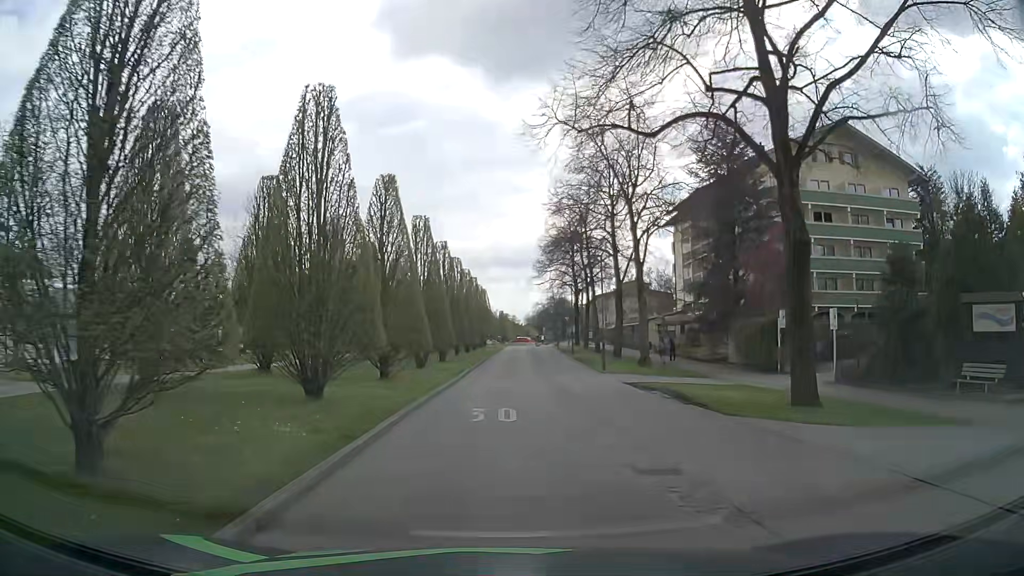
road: residential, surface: asphalt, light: Day
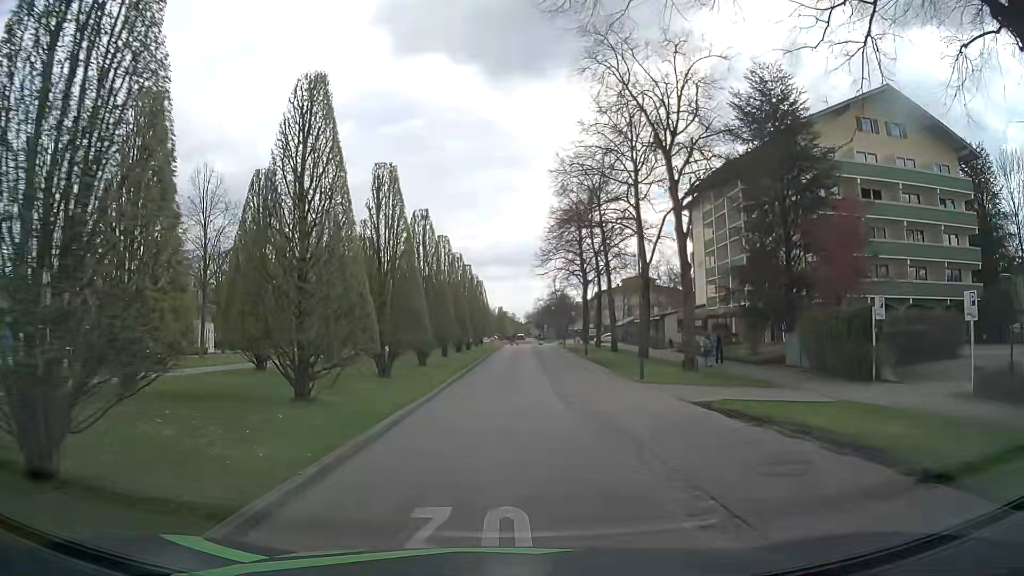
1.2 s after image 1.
(0.0, +8.7) m; 0°
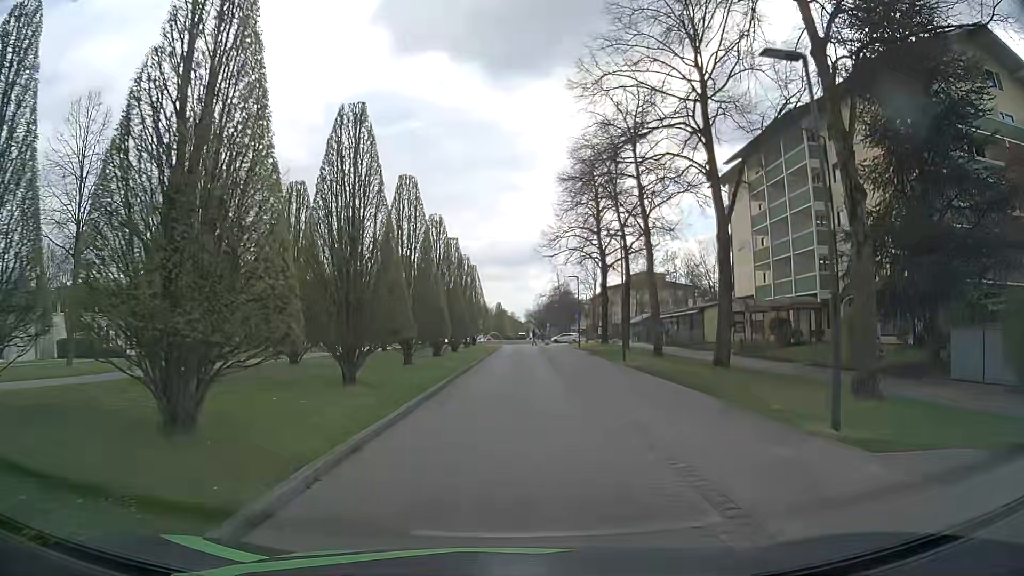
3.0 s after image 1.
(+0.1, +13.3) m; 0°
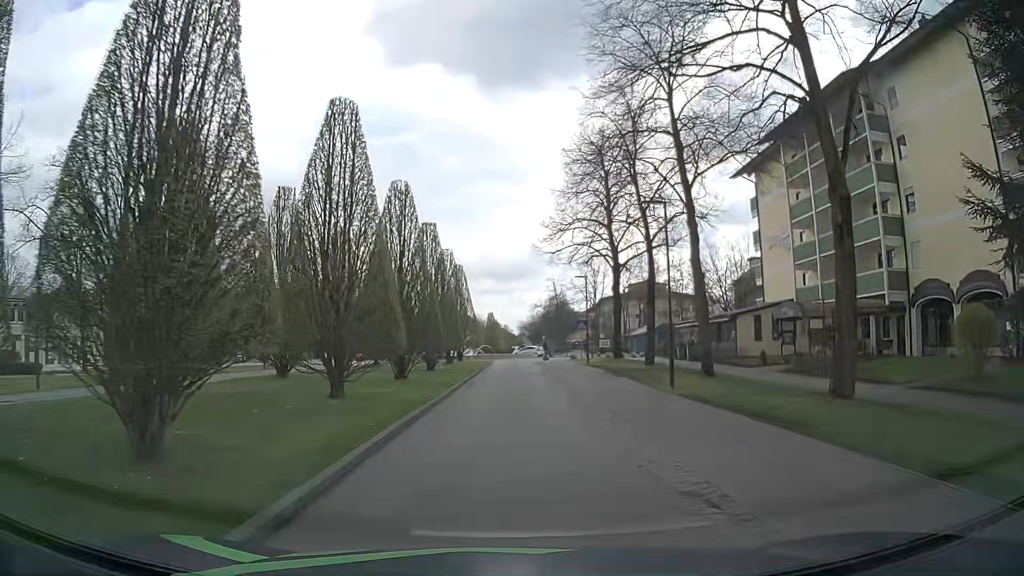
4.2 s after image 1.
(+0.1, +8.9) m; +1°
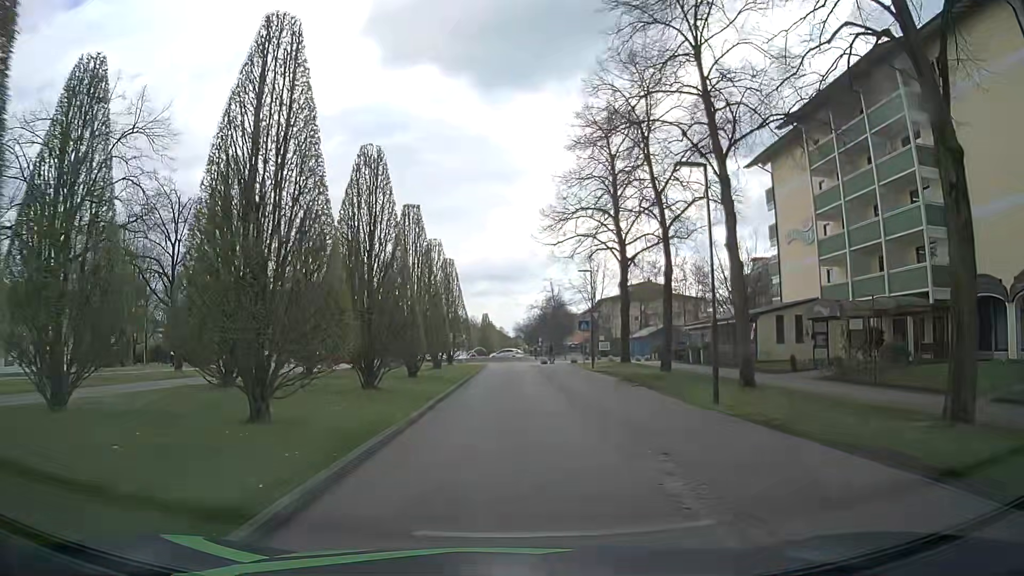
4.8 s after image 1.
(0.0, +4.4) m; 0°
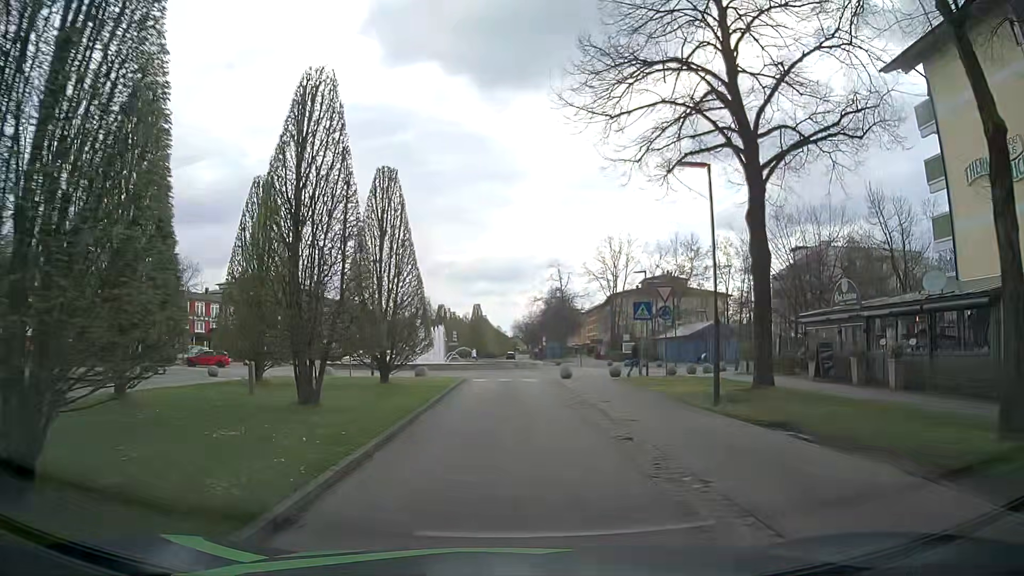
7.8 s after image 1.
(0.0, +21.4) m; 0°
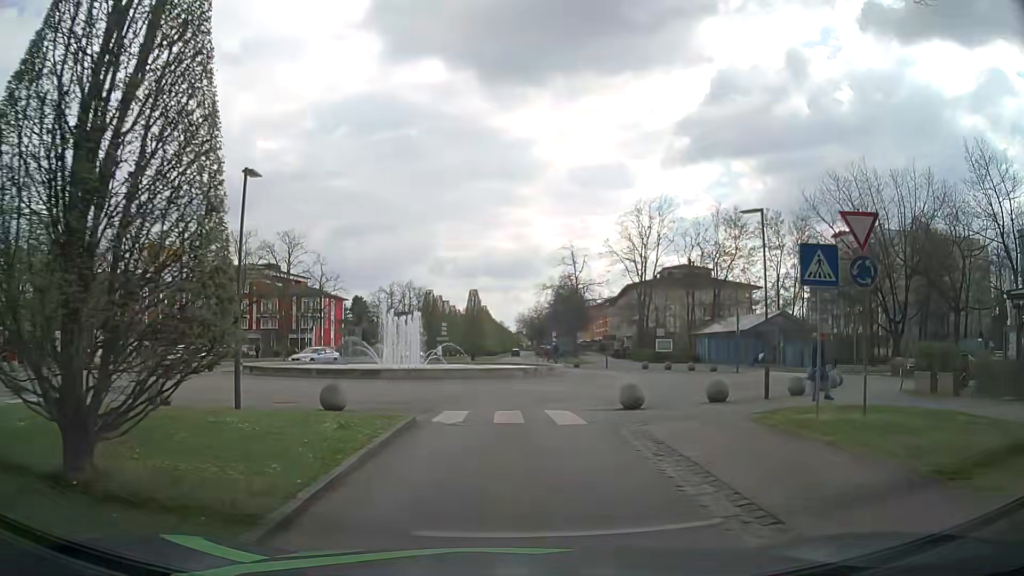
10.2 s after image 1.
(0.0, +15.0) m; -1°
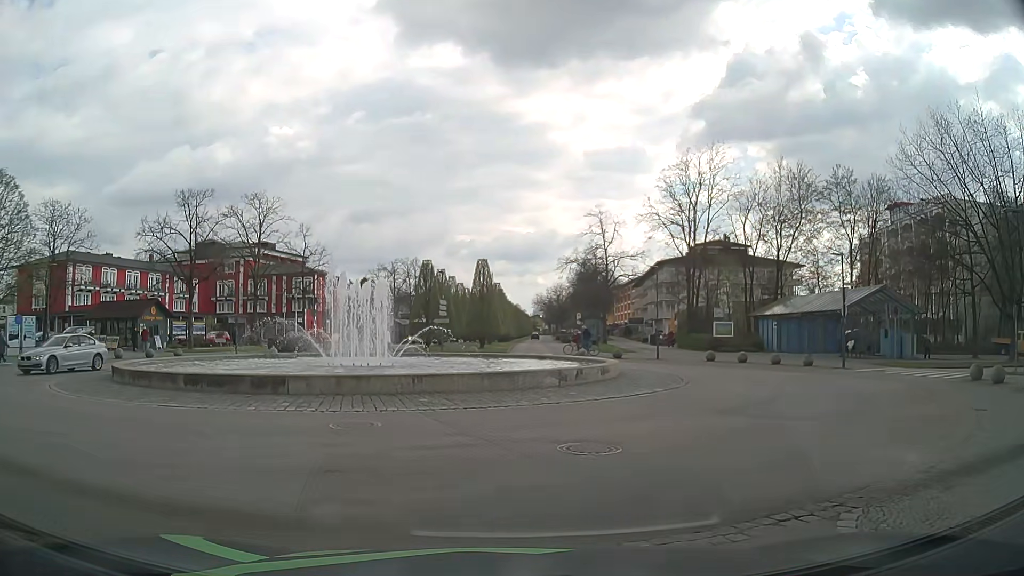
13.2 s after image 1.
(0.0, +12.5) m; -2°
